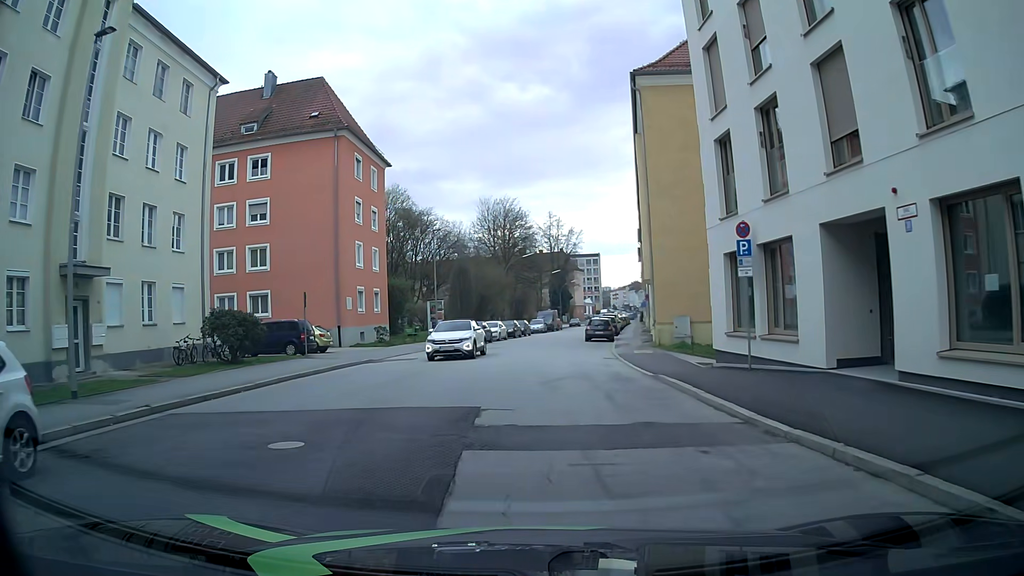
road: tertiary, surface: asphalt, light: Day
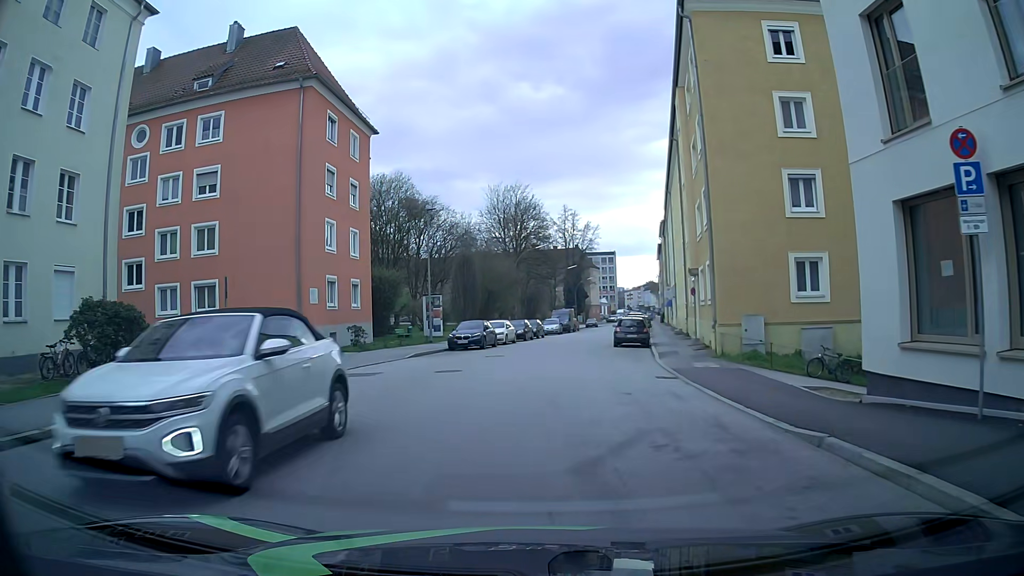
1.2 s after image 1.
(-0.1, +8.8) m; -1°
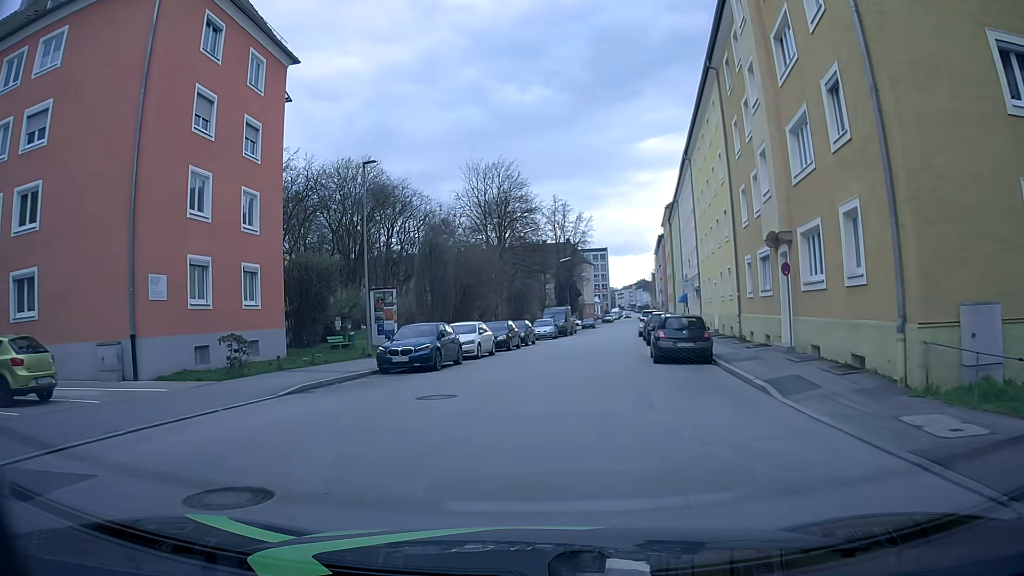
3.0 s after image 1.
(-0.1, +13.3) m; 0°
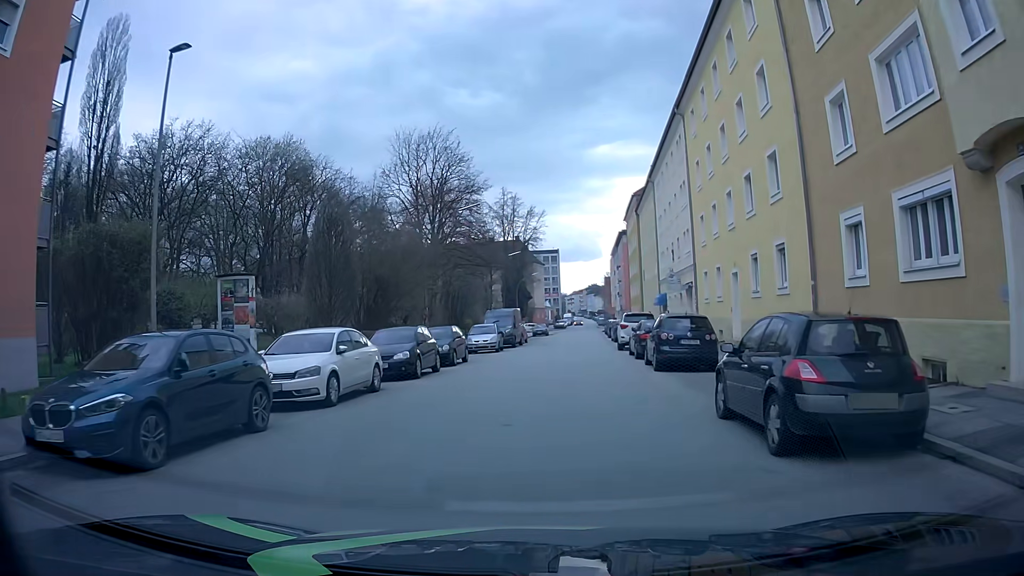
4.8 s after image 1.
(+0.4, +13.4) m; +3°
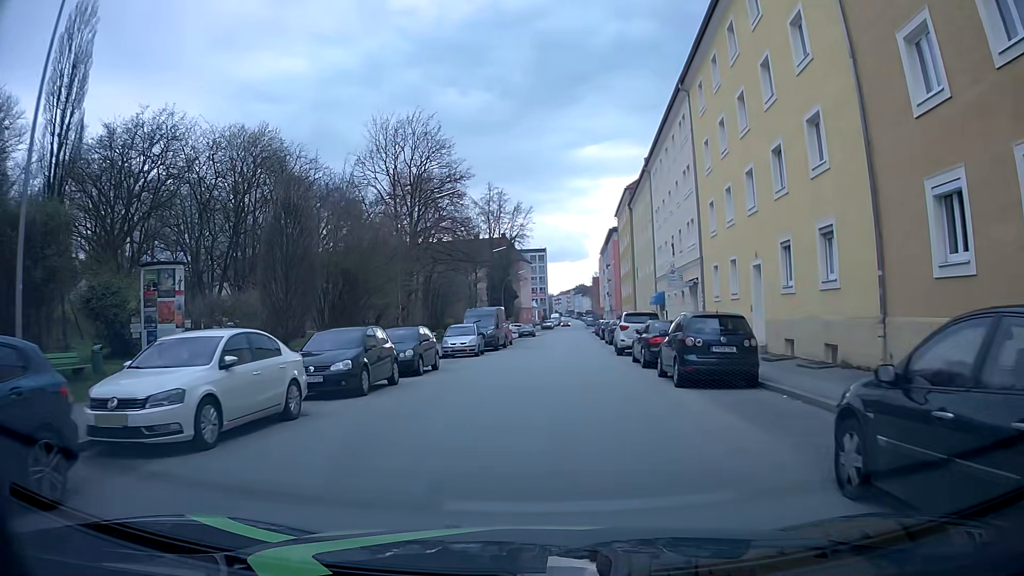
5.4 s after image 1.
(+0.1, +4.4) m; +3°
(0, +10) (0, +20) (+1, +30) (+1, +40) (+2, +50) (+2, +60) (+3, +70) (+3, +80) (+4, +90) (+4, +100) m
